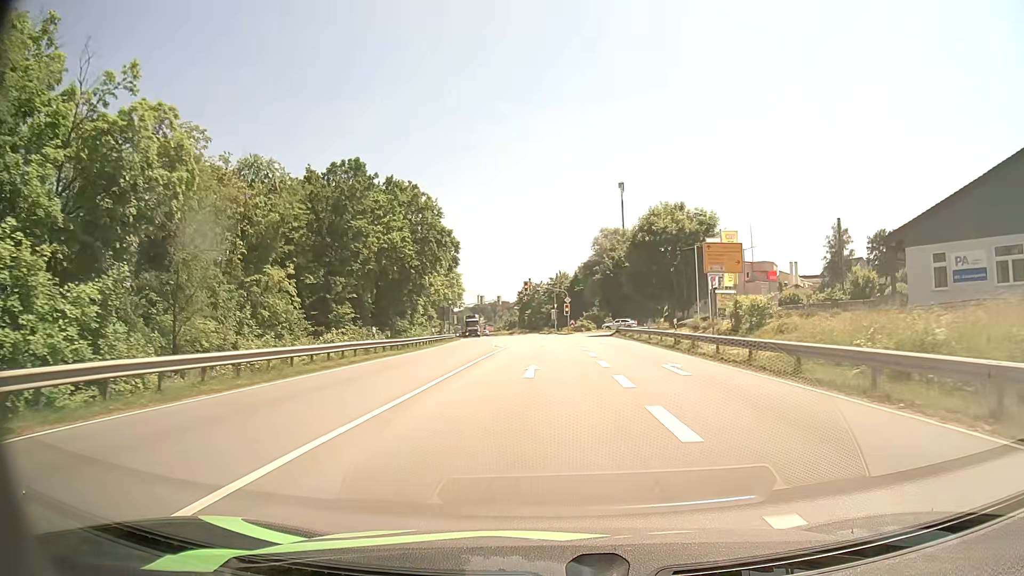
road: primary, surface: asphalt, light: Day
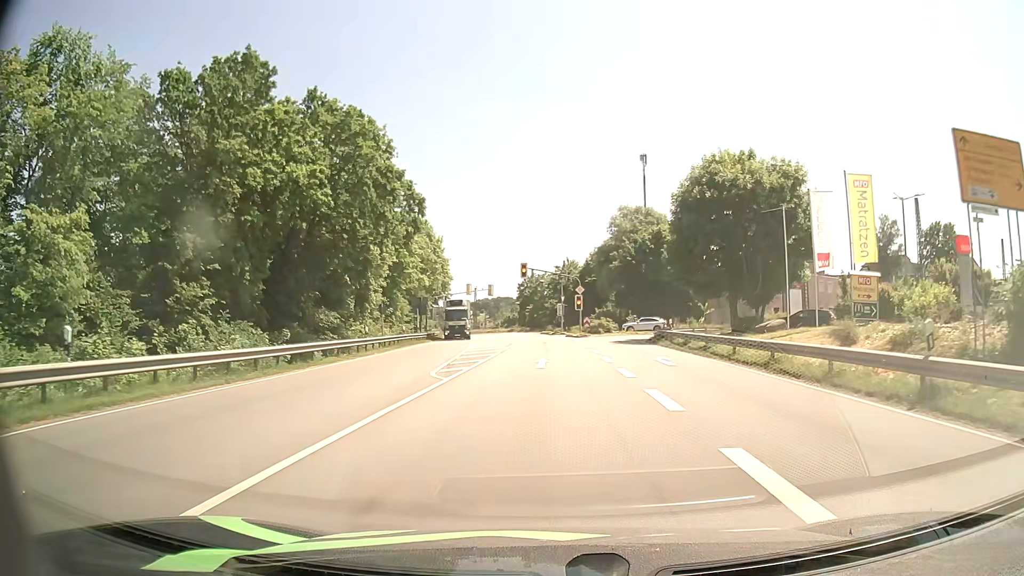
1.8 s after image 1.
(0.0, +21.2) m; 0°
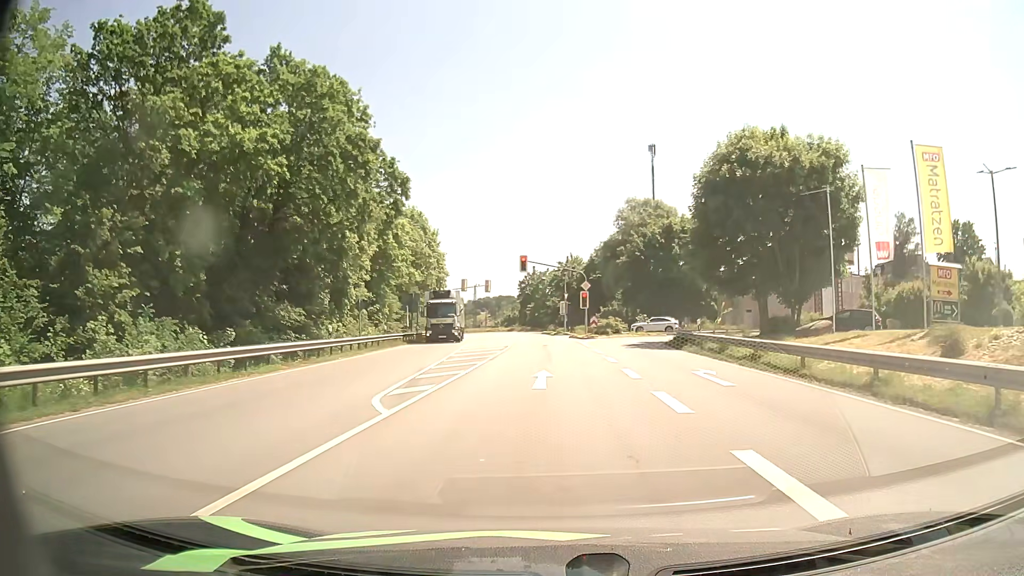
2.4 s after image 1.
(0.0, +6.0) m; 0°
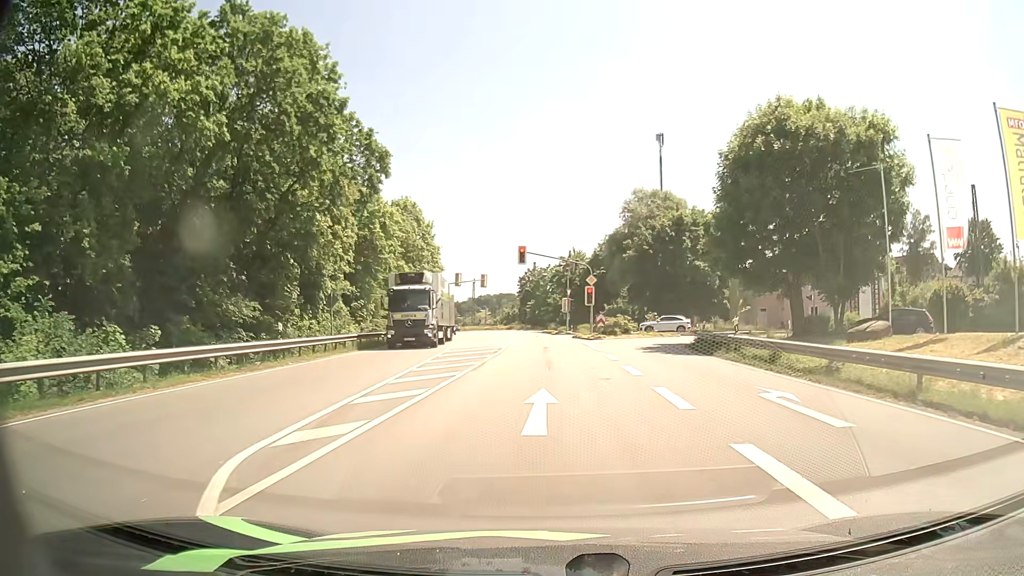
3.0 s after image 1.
(0.0, +5.5) m; 0°
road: tertiary
